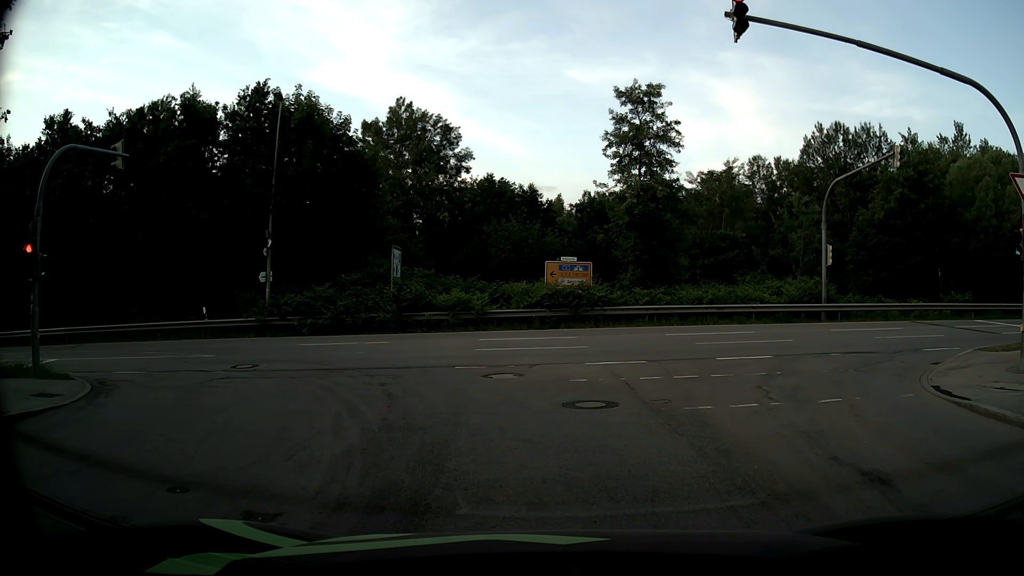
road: residential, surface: asphalt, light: Day
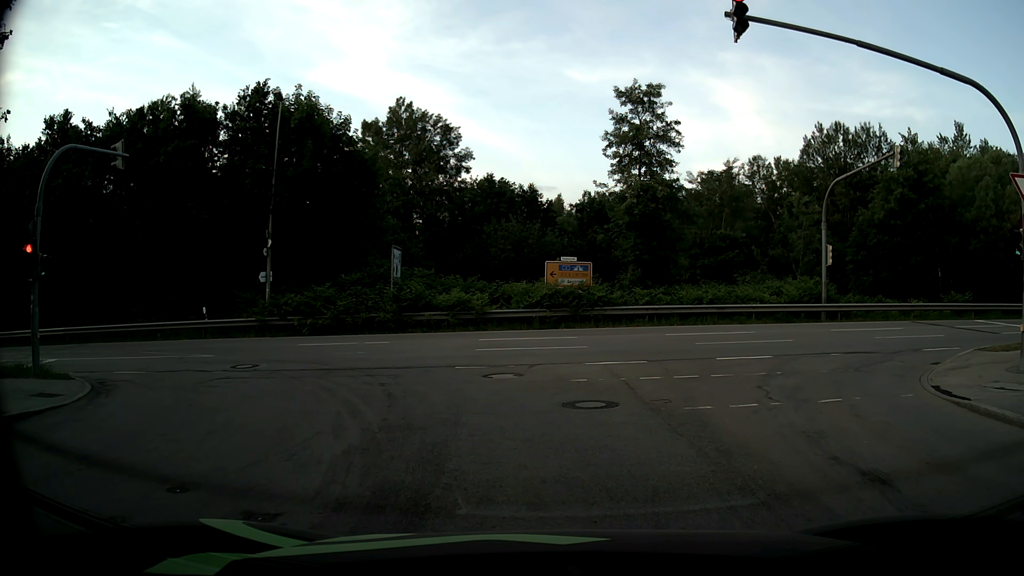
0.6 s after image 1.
(0.0, 0.0) m; 0°
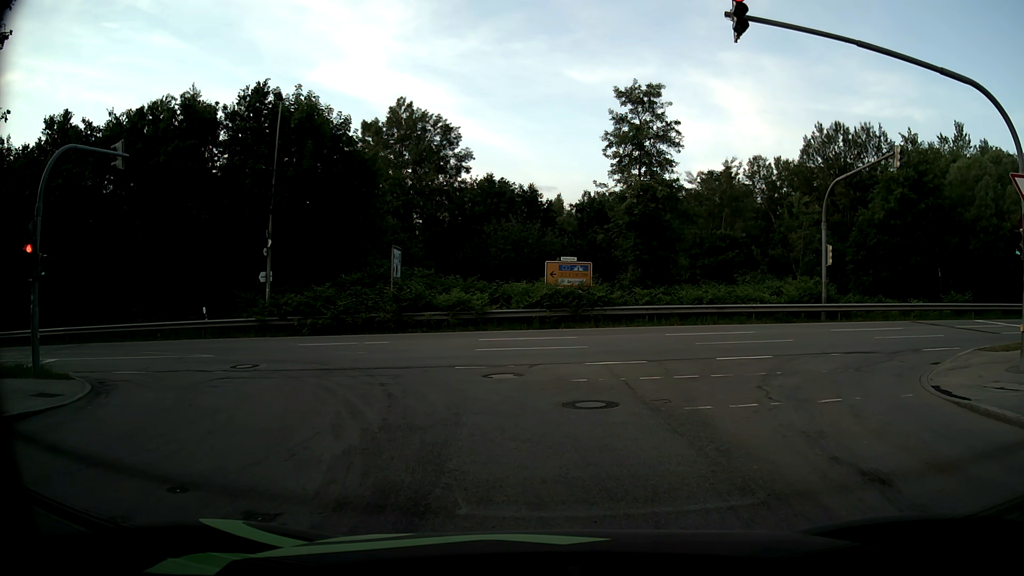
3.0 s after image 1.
(0.0, 0.0) m; 0°
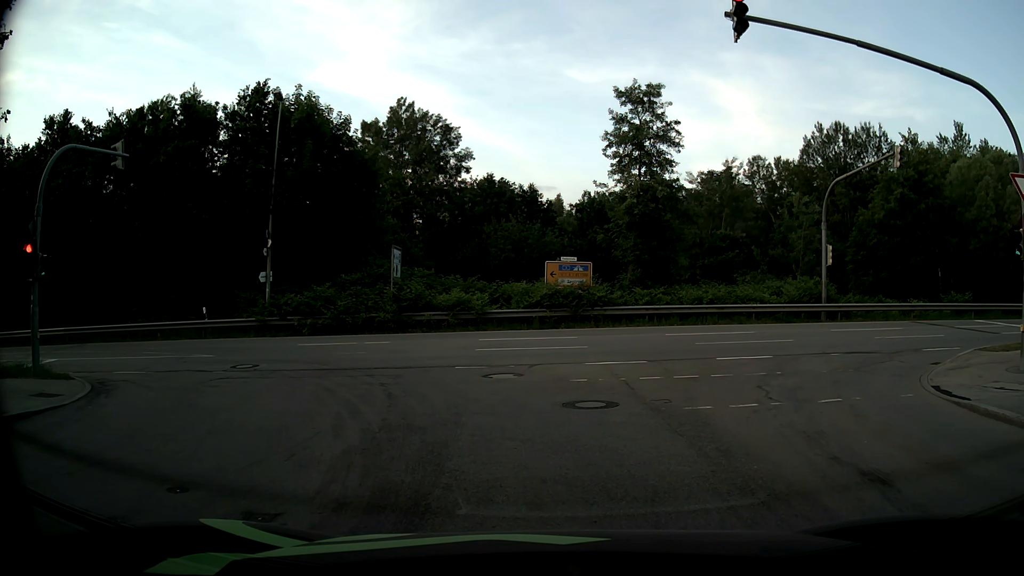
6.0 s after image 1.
(0.0, 0.0) m; 0°
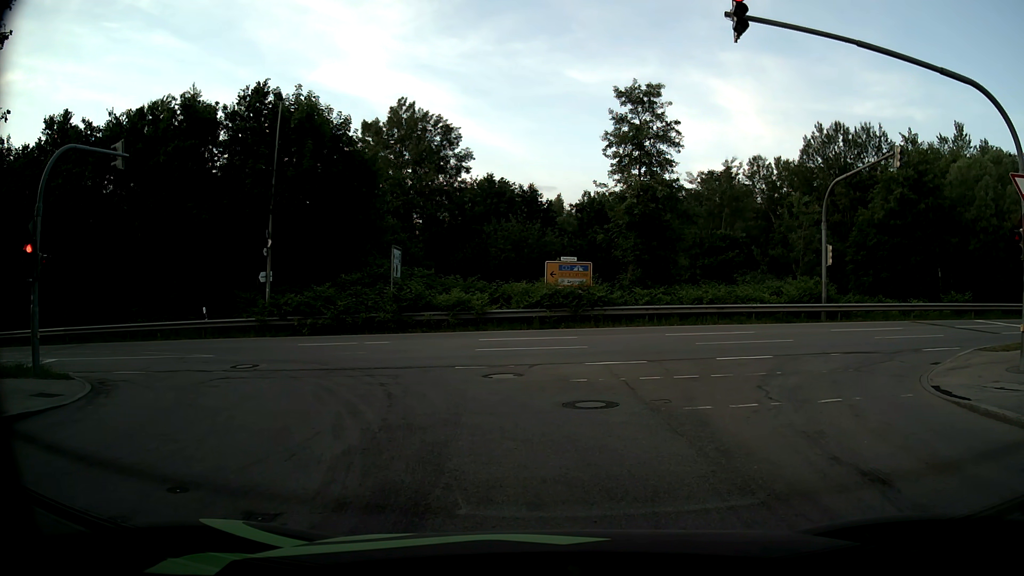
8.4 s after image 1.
(0.0, 0.0) m; 0°
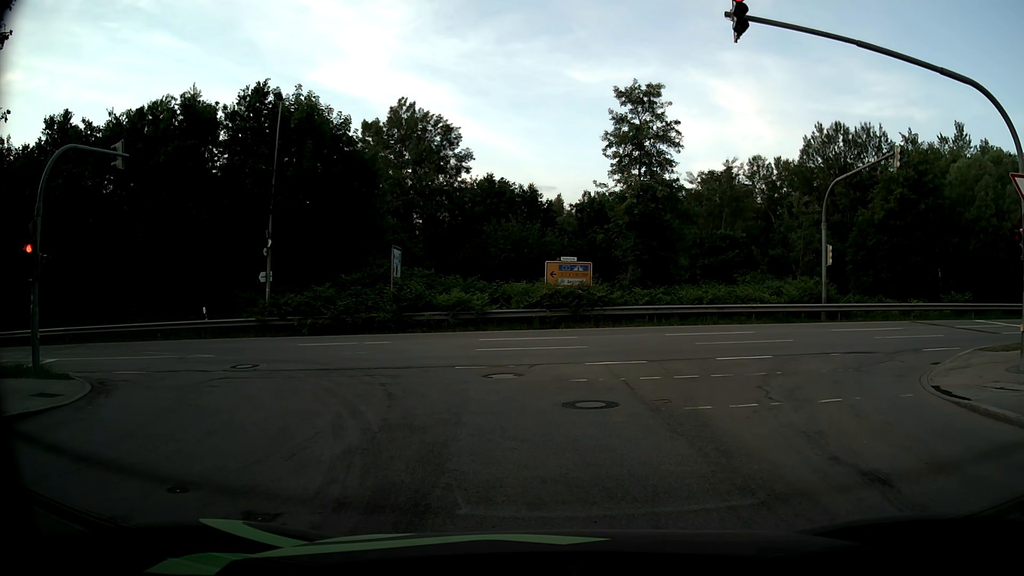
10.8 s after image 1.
(0.0, 0.0) m; 0°
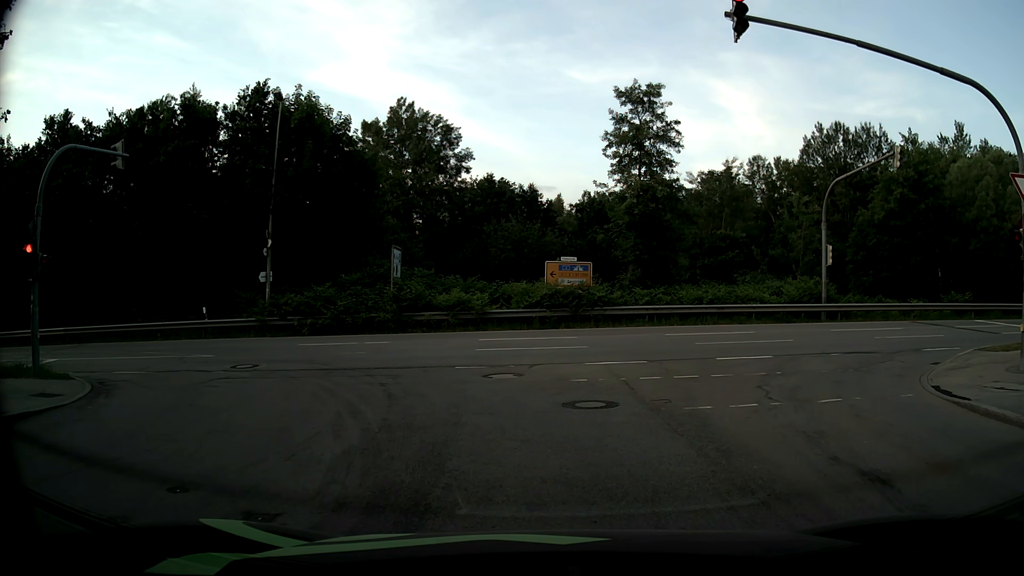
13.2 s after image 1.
(0.0, 0.0) m; 0°
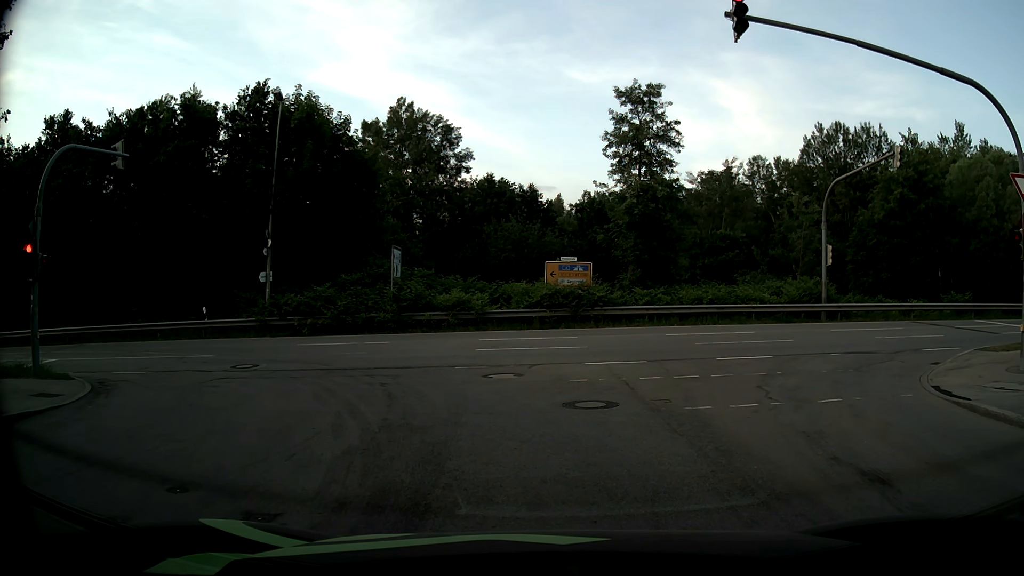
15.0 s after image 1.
(0.0, 0.0) m; 0°
(-1, +10) (-6, +19) (-15, +23) (-24, +24) (-34, +23) (-44, +22) (-54, +21) (-64, +20) (-74, +19) (-84, +17) m
